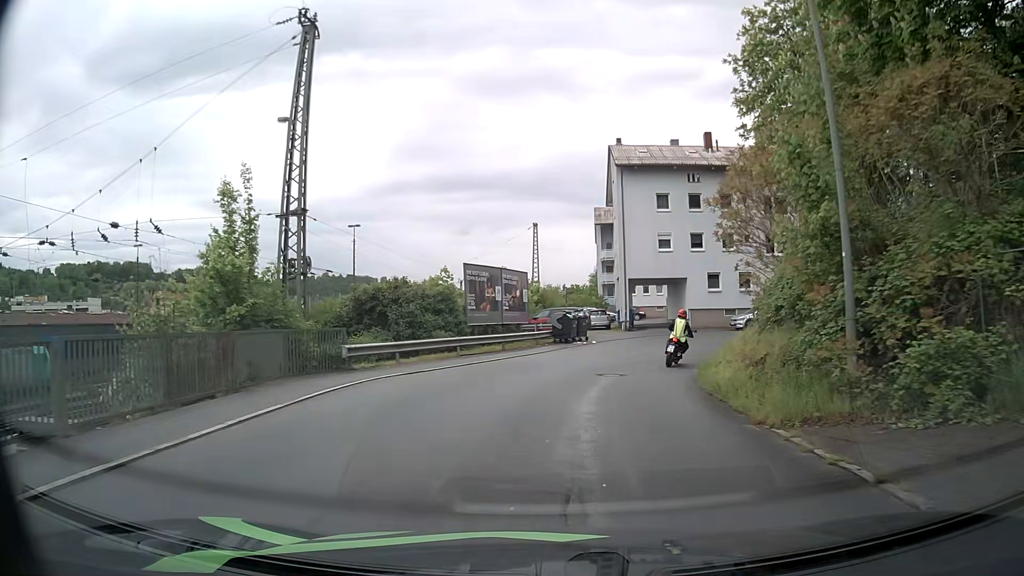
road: residential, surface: asphalt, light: Day
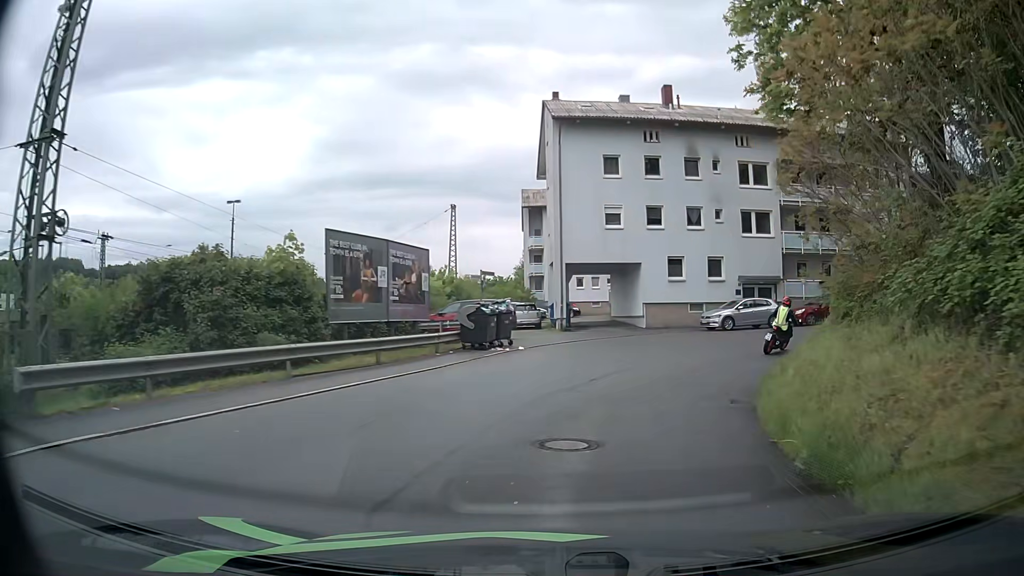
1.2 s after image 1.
(+0.4, +10.0) m; +7°
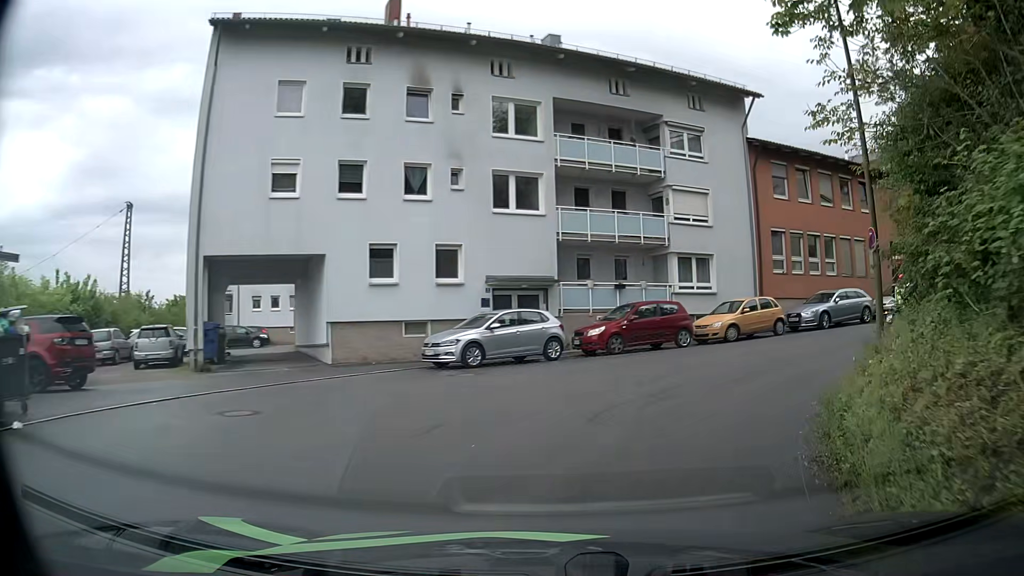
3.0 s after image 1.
(+2.4, +13.7) m; +23°
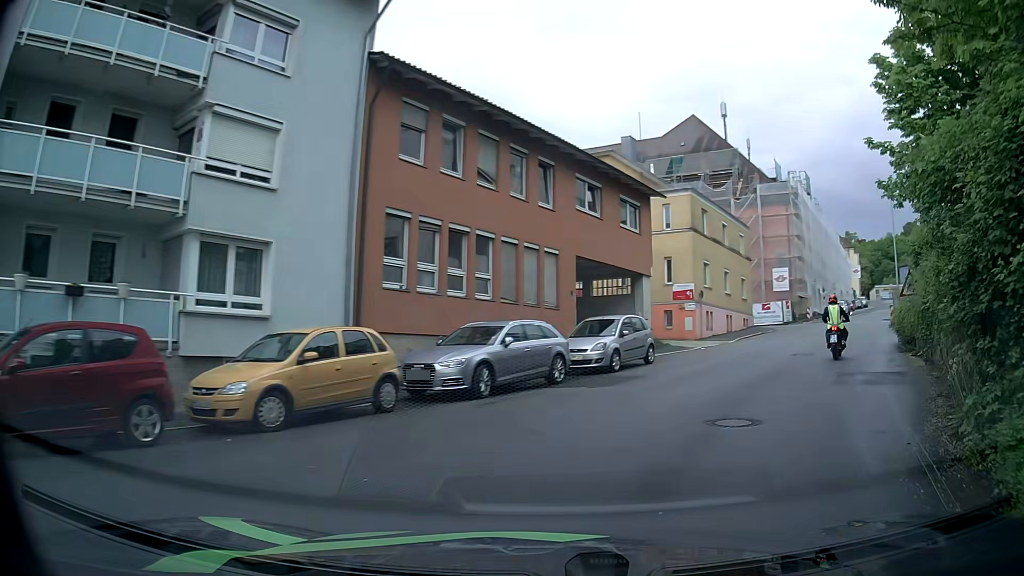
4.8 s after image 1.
(+3.4, +12.7) m; +33°
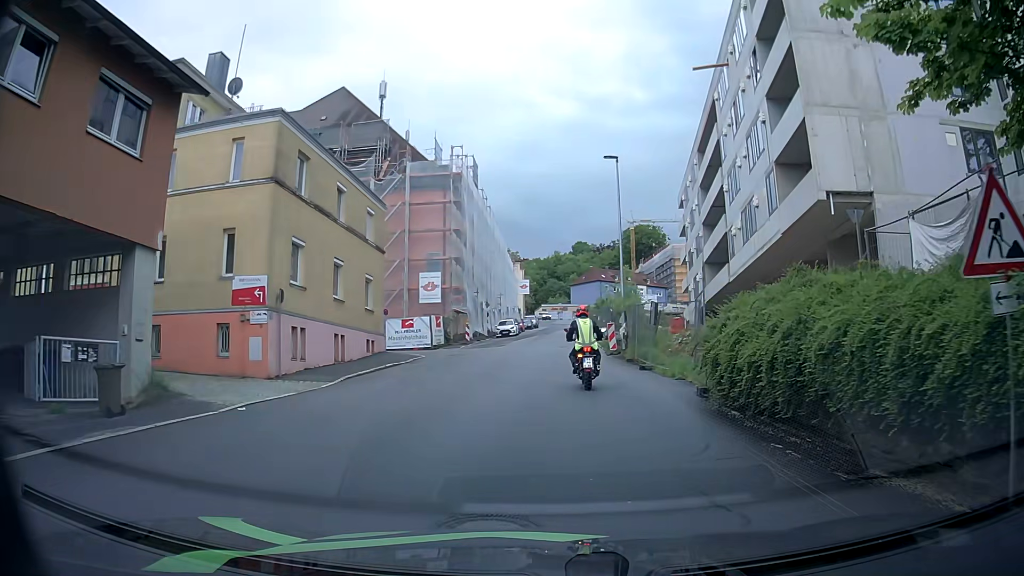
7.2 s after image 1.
(+4.9, +15.2) m; +30°
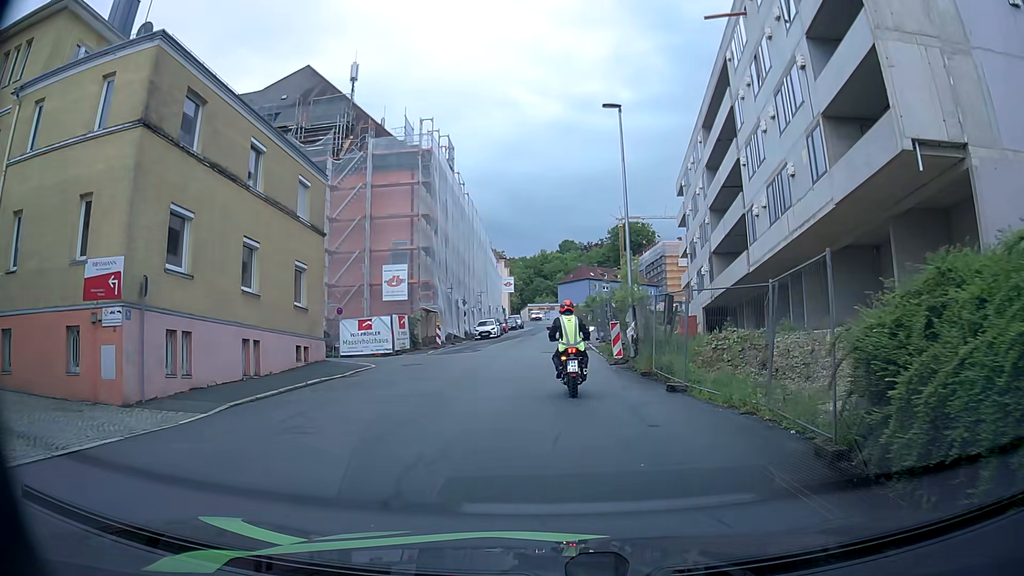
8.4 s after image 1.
(0.0, +6.7) m; -1°
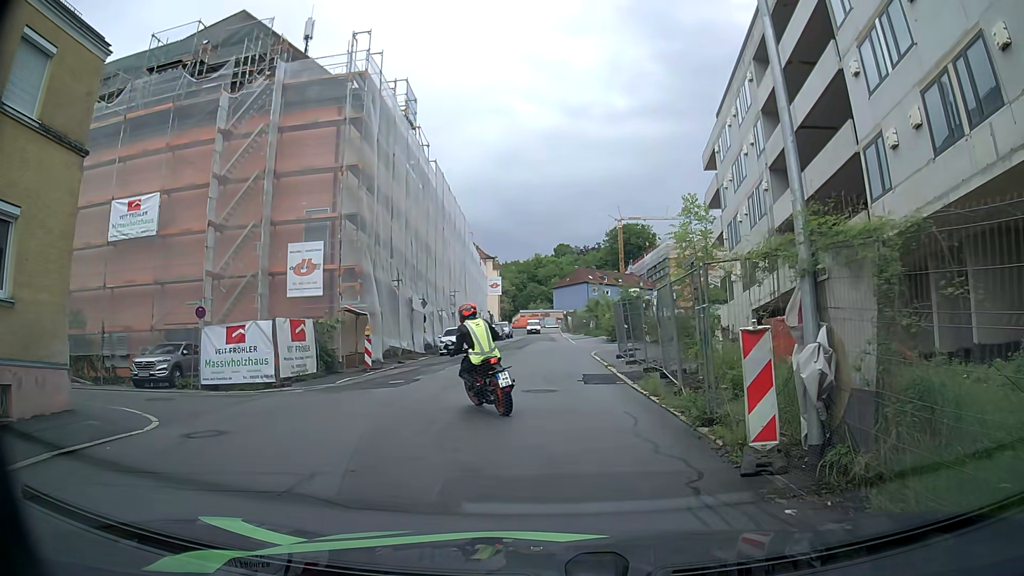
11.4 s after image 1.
(+0.3, +14.3) m; 0°
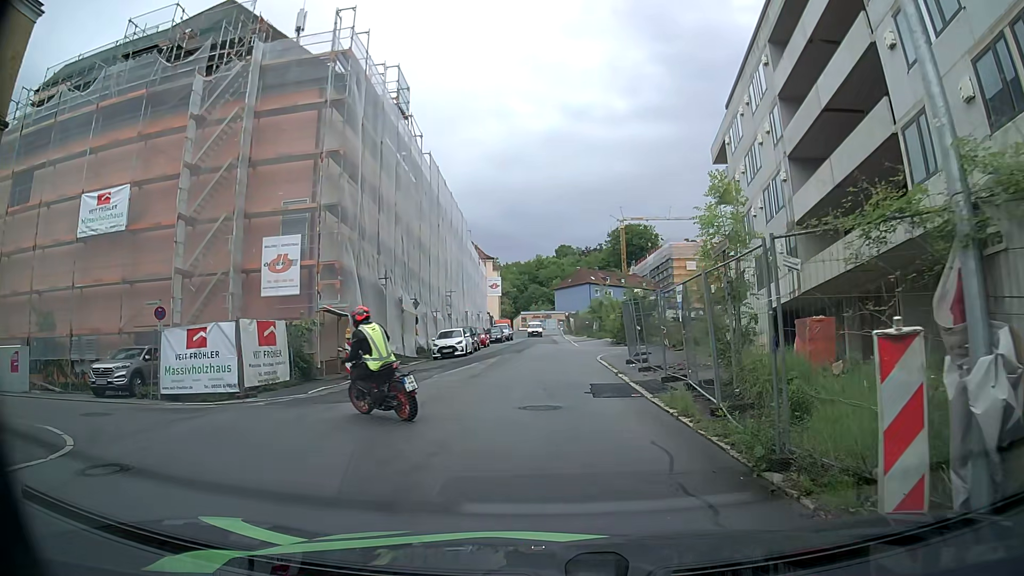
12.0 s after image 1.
(0.0, +2.6) m; 0°
(-2, +10) (-10, +14) (-20, +15) (-30, +15) (-40, +15) (-50, +15) (-60, +14) (-70, +14) (-80, +13) (-90, +12) m
